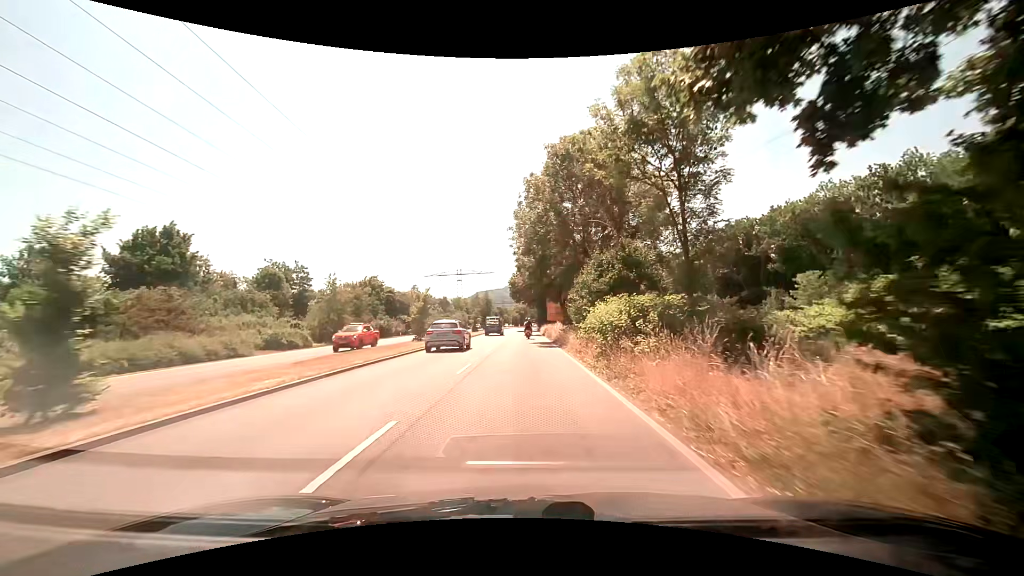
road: primary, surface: asphalt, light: Day
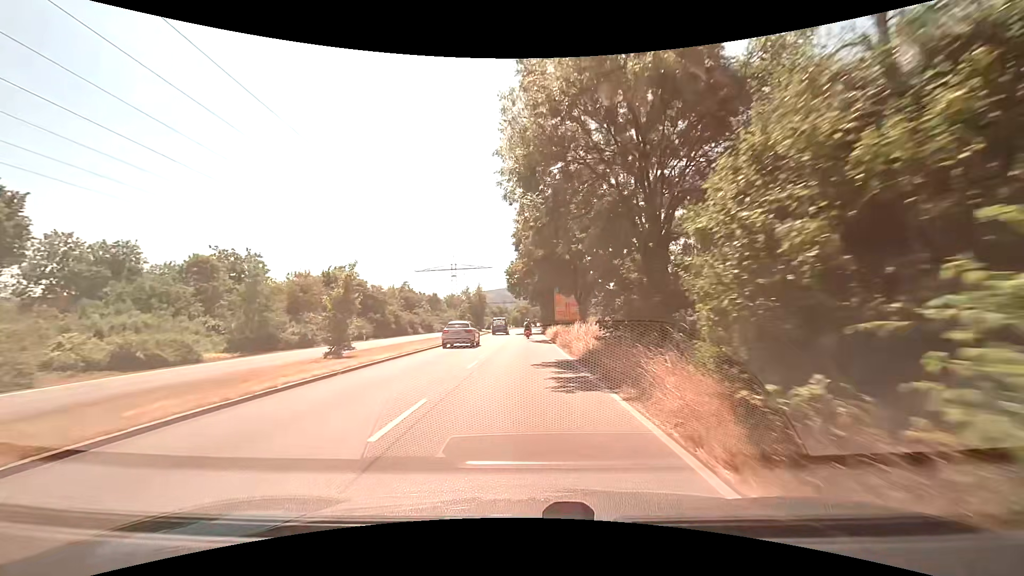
(0.0, +16.1) m; 0°
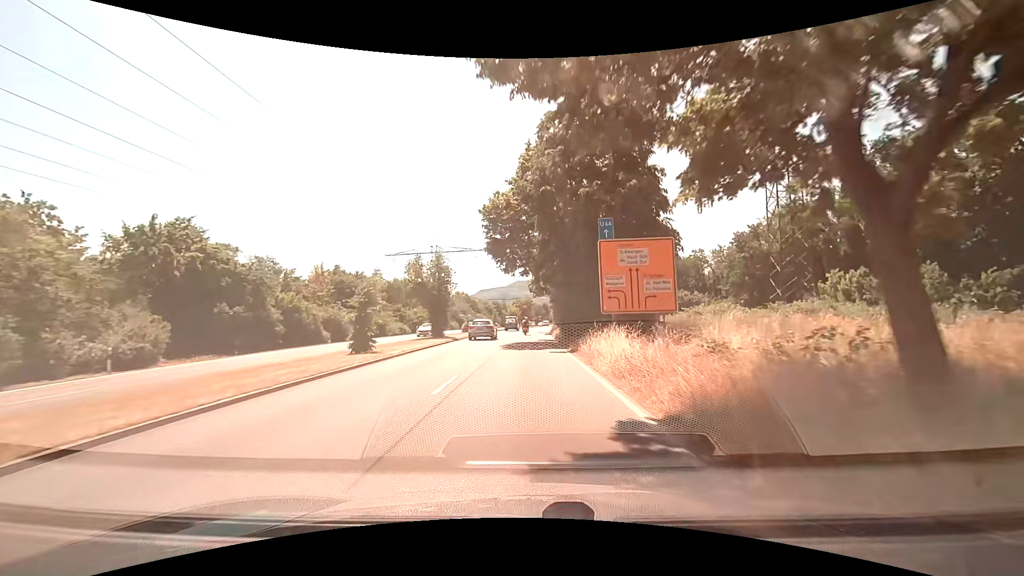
(-0.1, +33.1) m; 0°
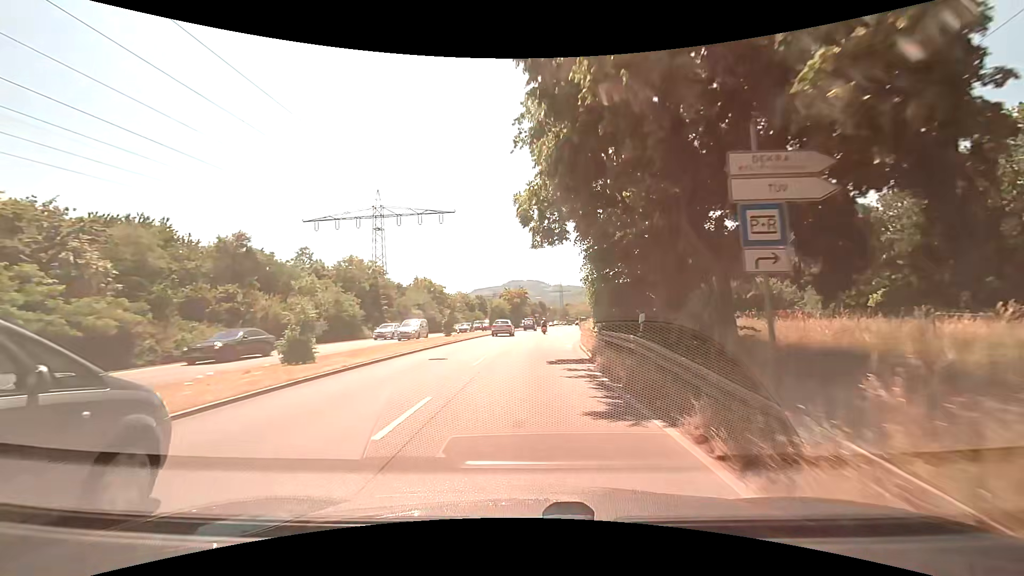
(+0.2, +40.0) m; +1°
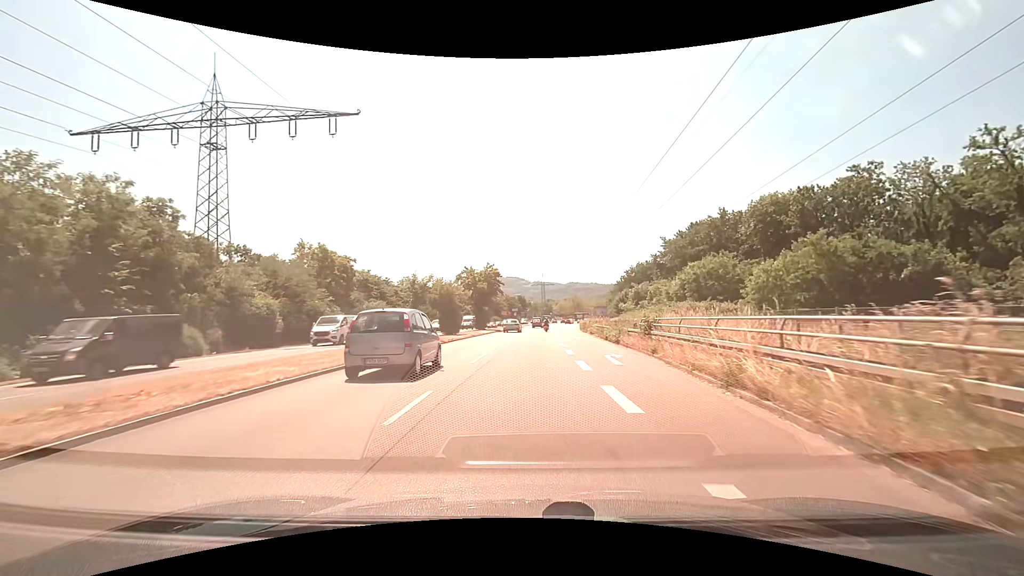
(+0.7, +35.1) m; +2°
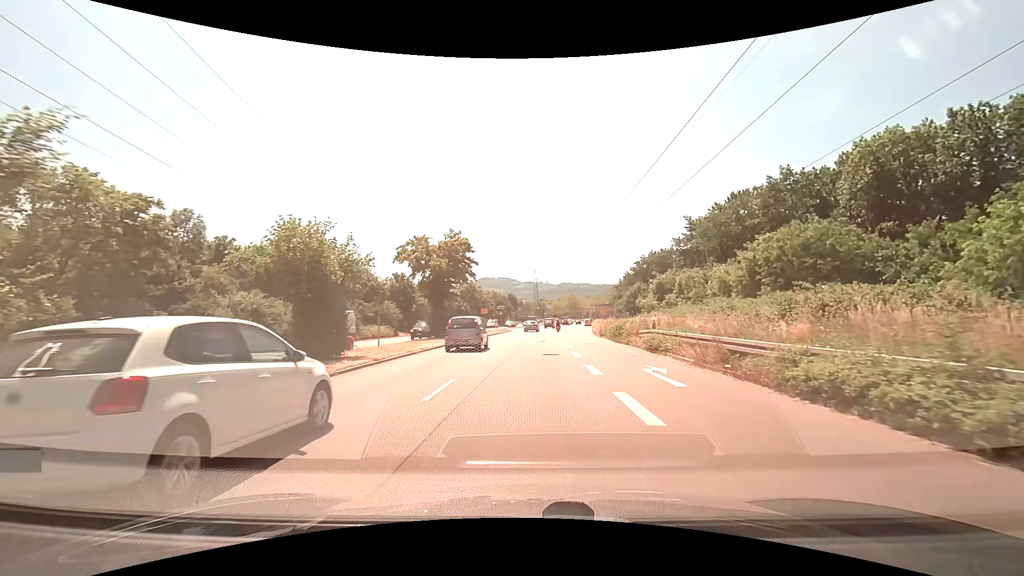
(+0.1, +24.8) m; +1°
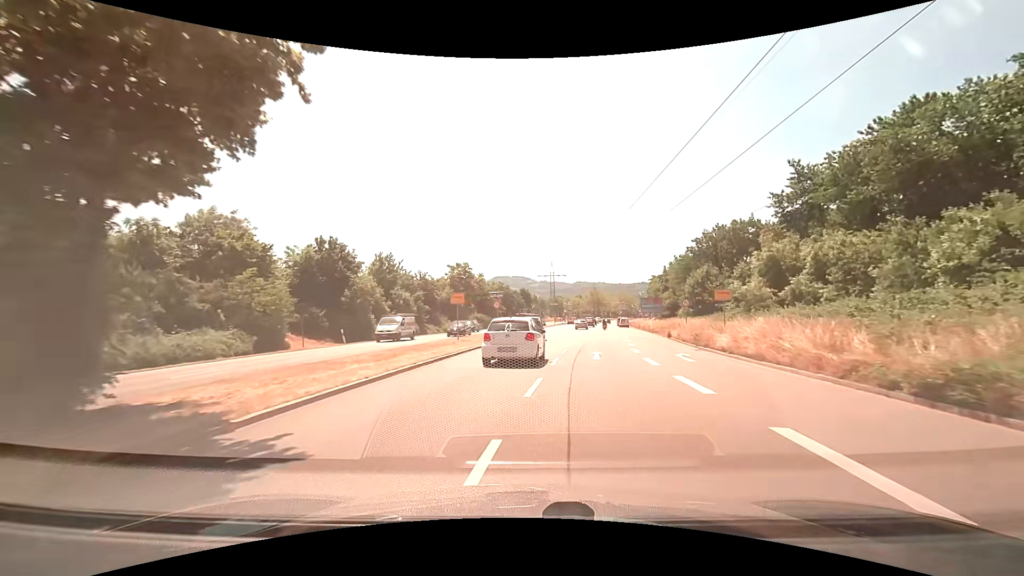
(-0.3, +33.2) m; -2°
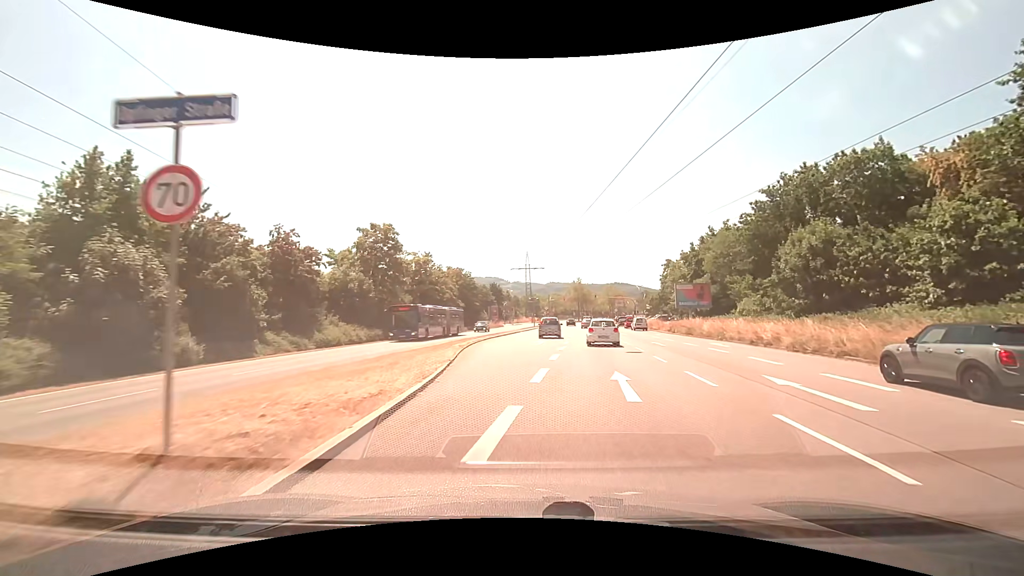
(+0.7, +35.1) m; +3°
(0, +10) (0, +20) (+1, +30) (+2, +40) (+3, +50) (+4, +60) (+5, +70) (+6, +80) (+7, +90) (+9, +100) m
